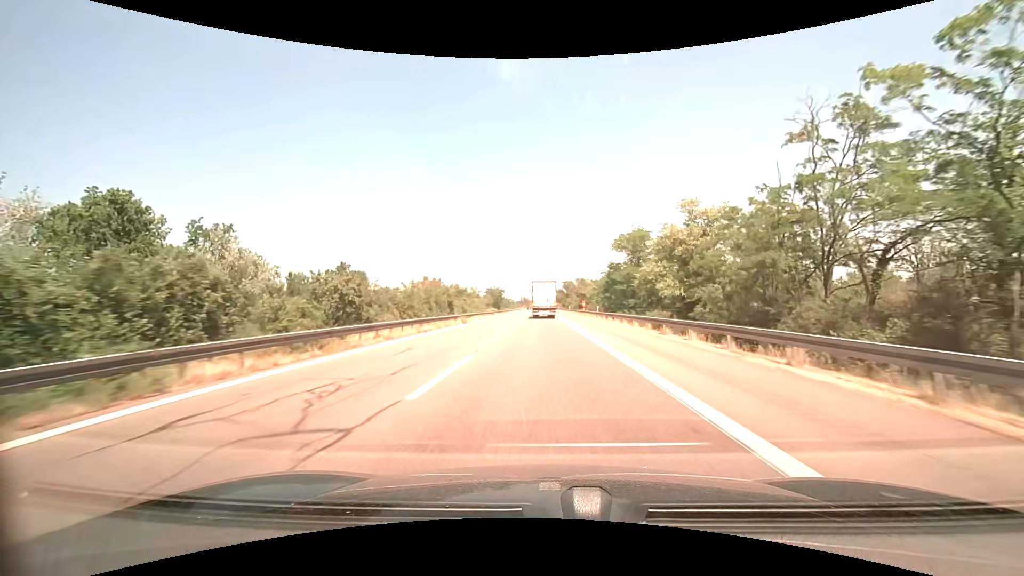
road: motorway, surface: asphalt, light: Day
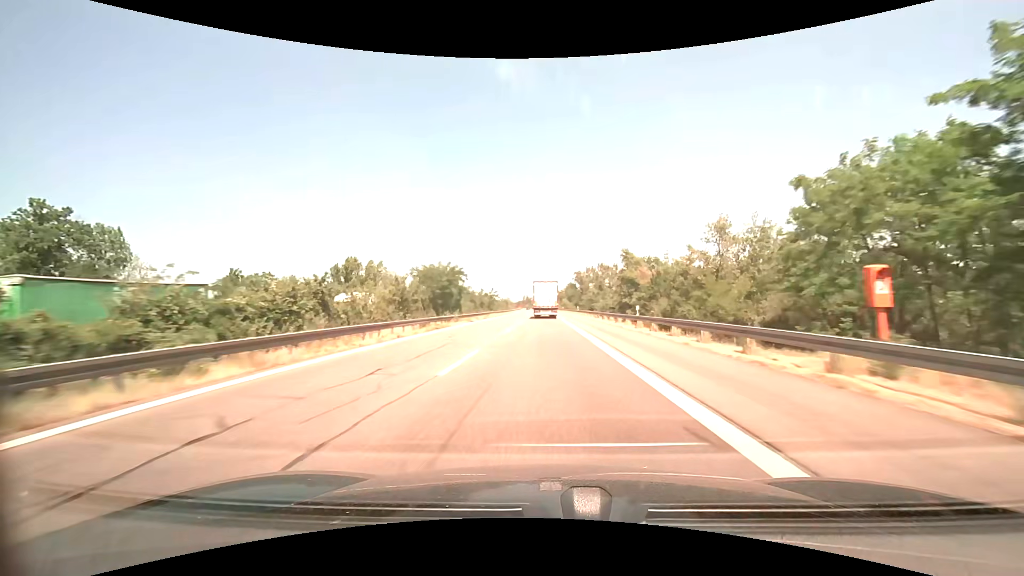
(-0.3, +69.7) m; -1°
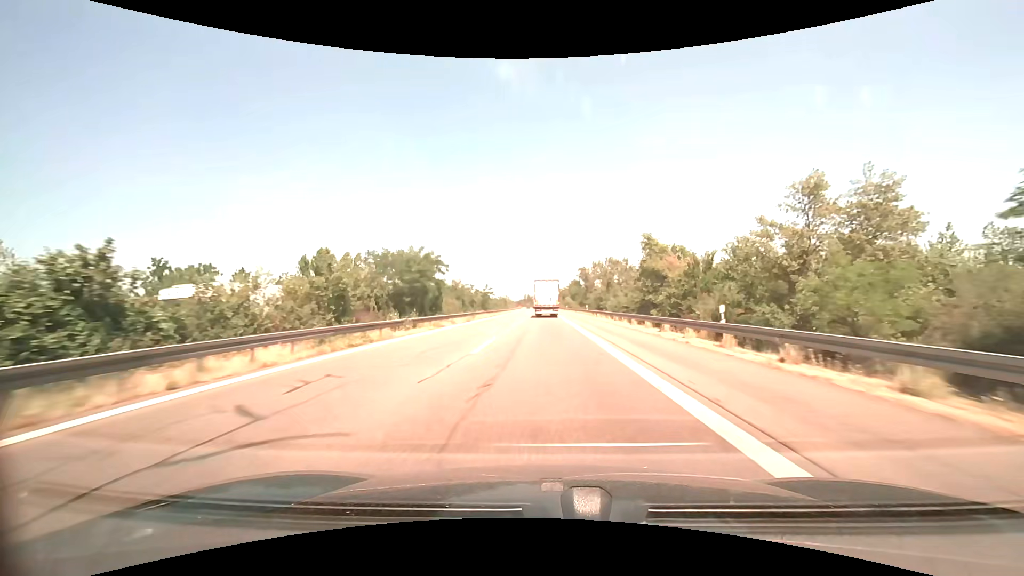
(0.0, +14.0) m; 0°
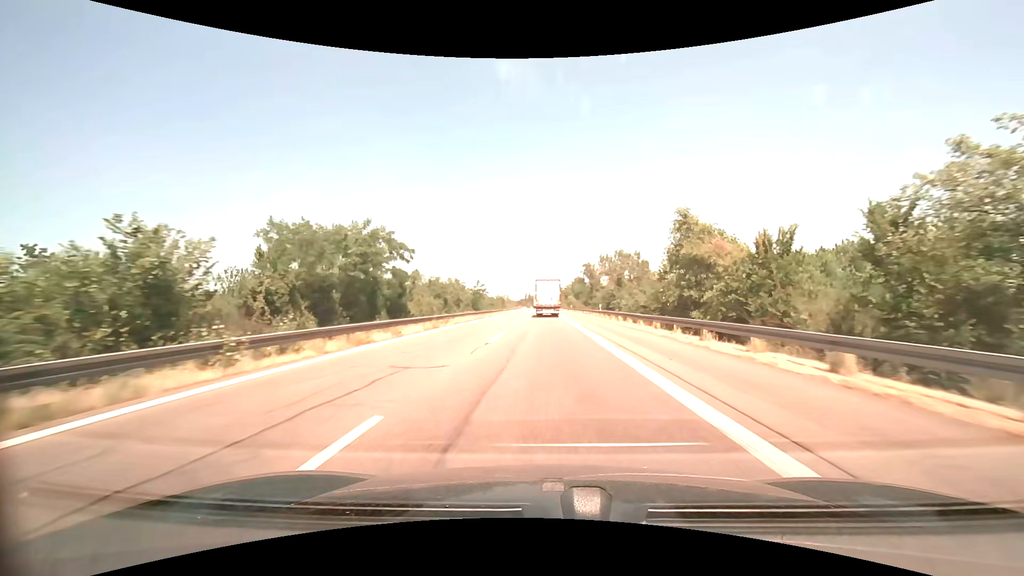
(0.0, +14.0) m; 0°
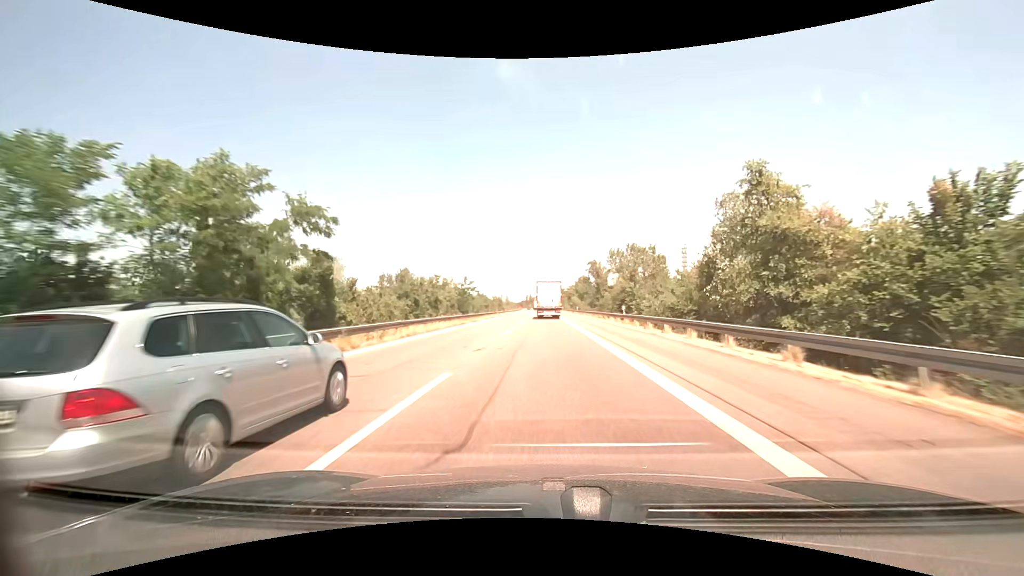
(0.0, +14.0) m; 0°
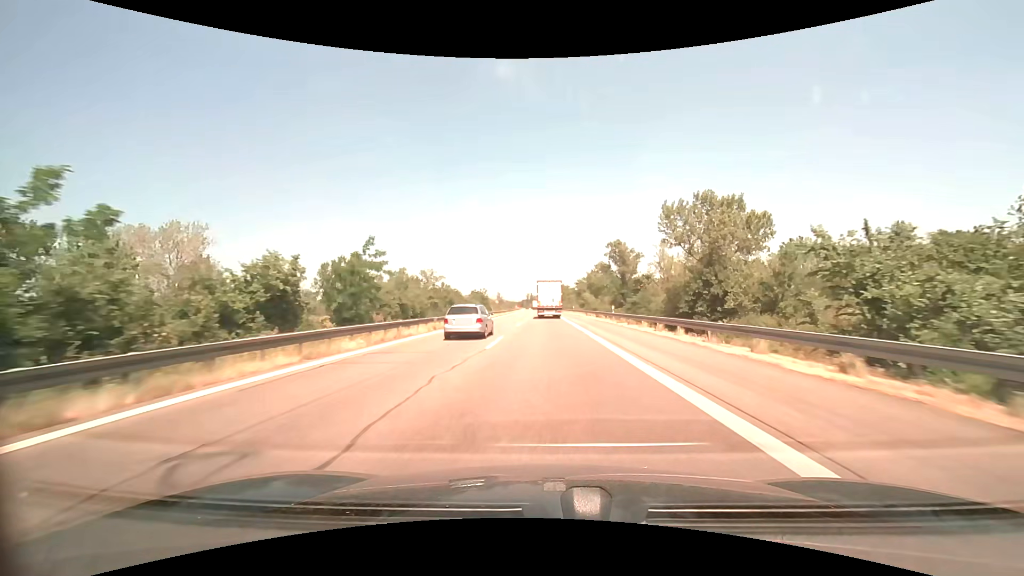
(-0.1, +42.1) m; 0°
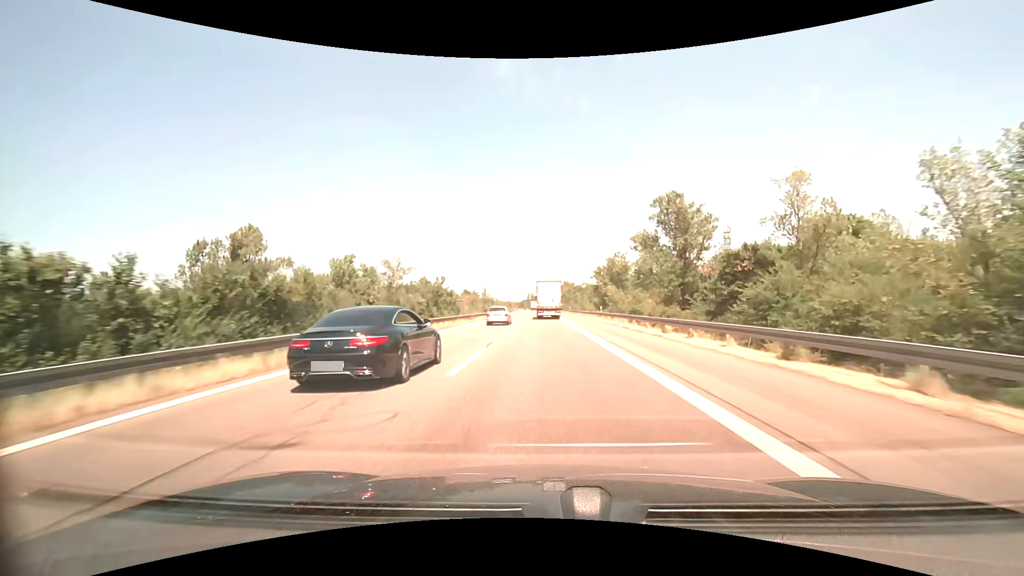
(0.0, +41.9) m; 0°
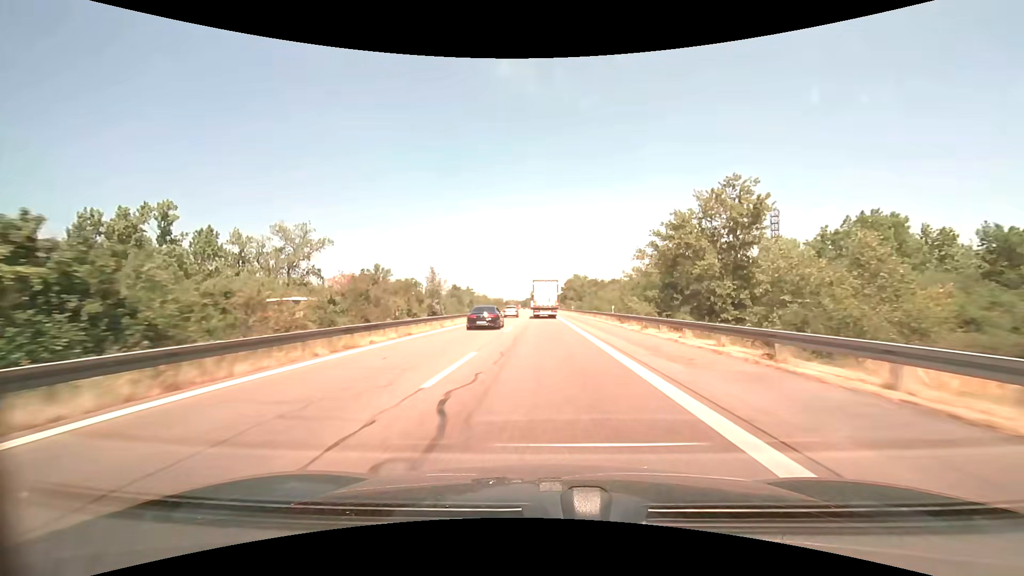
(-0.2, +55.7) m; 0°
(0, +10) (0, +20) (0, +30) (0, +40) (0, +50) (0, +60) (-1, +70) (-1, +80) (-1, +90) (-1, +100) m
